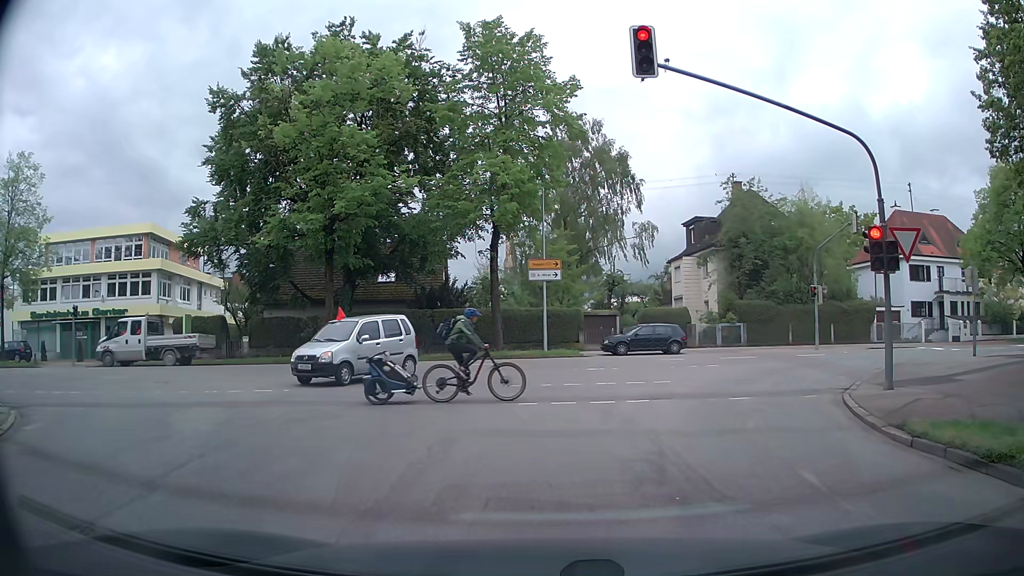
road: residential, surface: asphalt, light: Day
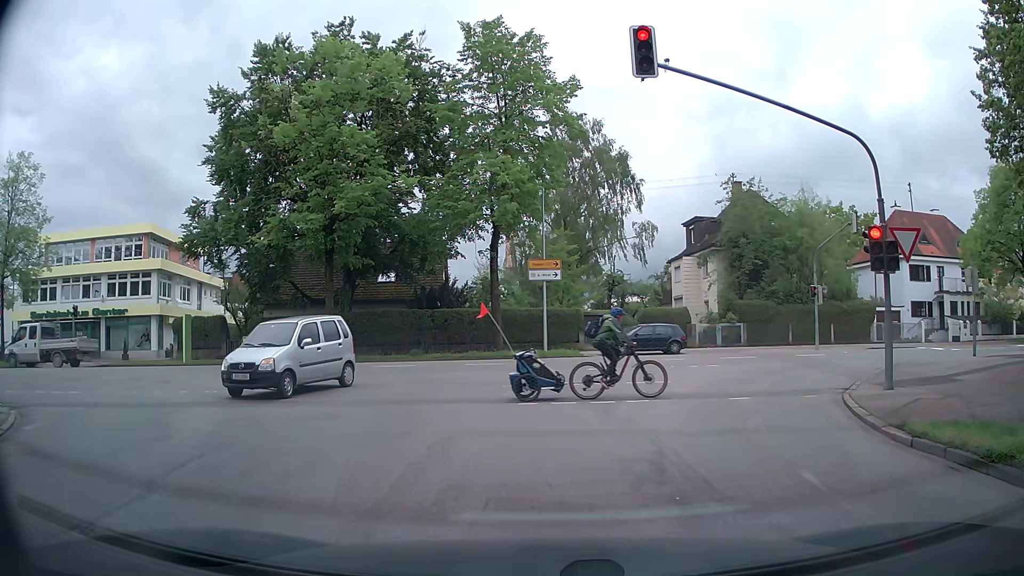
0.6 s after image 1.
(0.0, 0.0) m; 0°
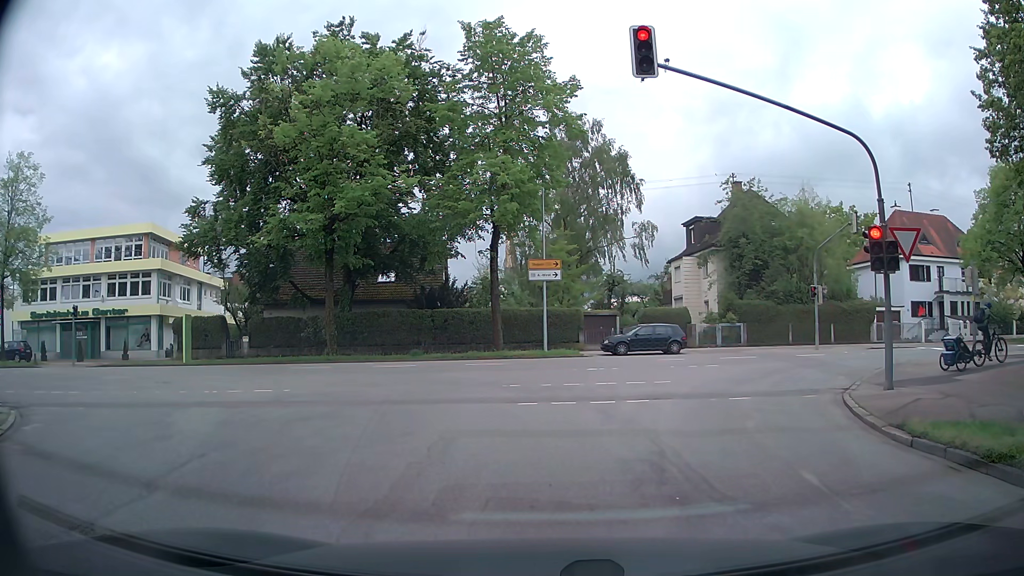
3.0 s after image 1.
(0.0, 0.0) m; 0°
